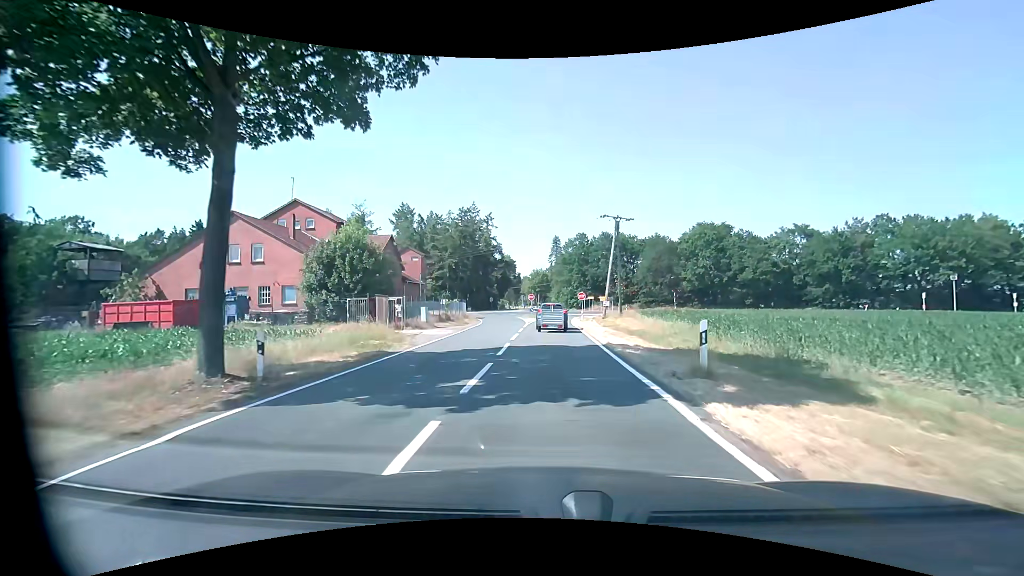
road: tertiary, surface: asphalt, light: Day
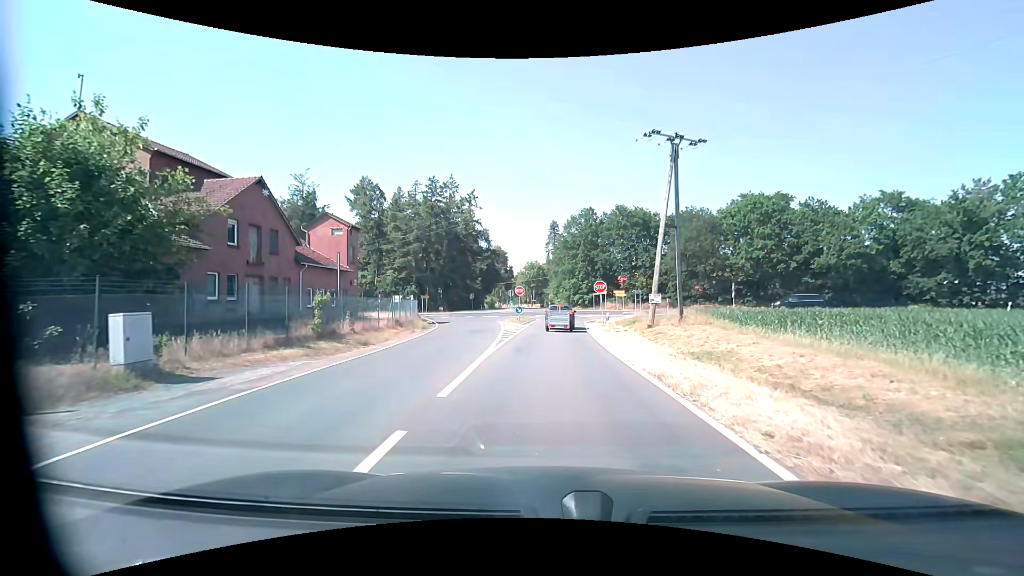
(0.0, +24.0) m; 0°
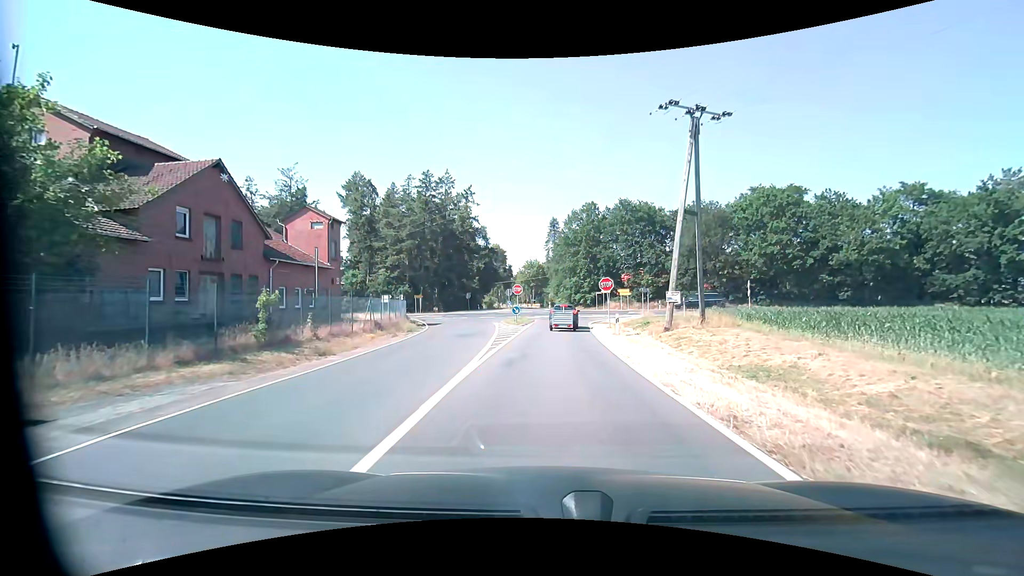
(0.0, +3.8) m; 0°
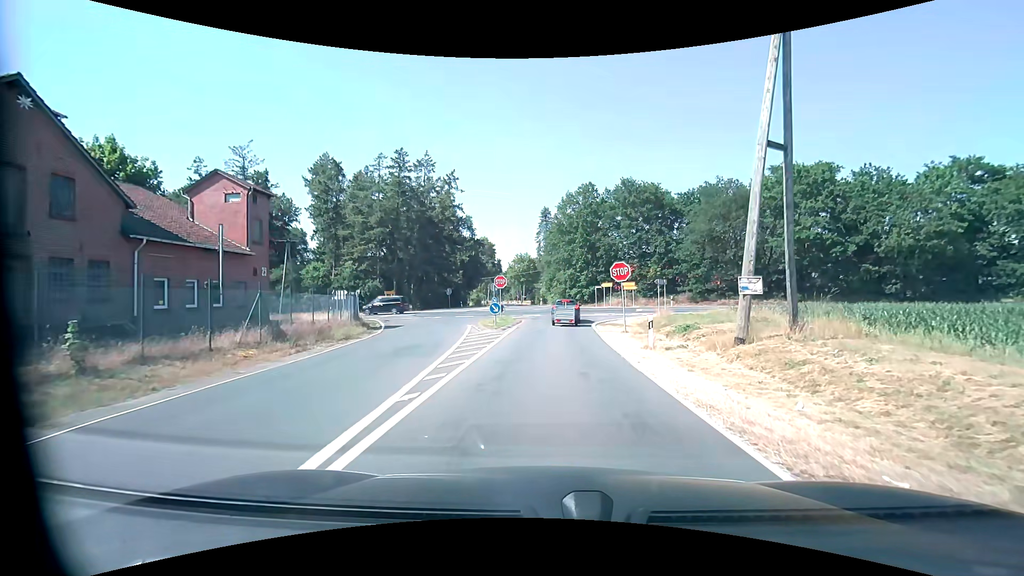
(0.0, +9.5) m; 0°
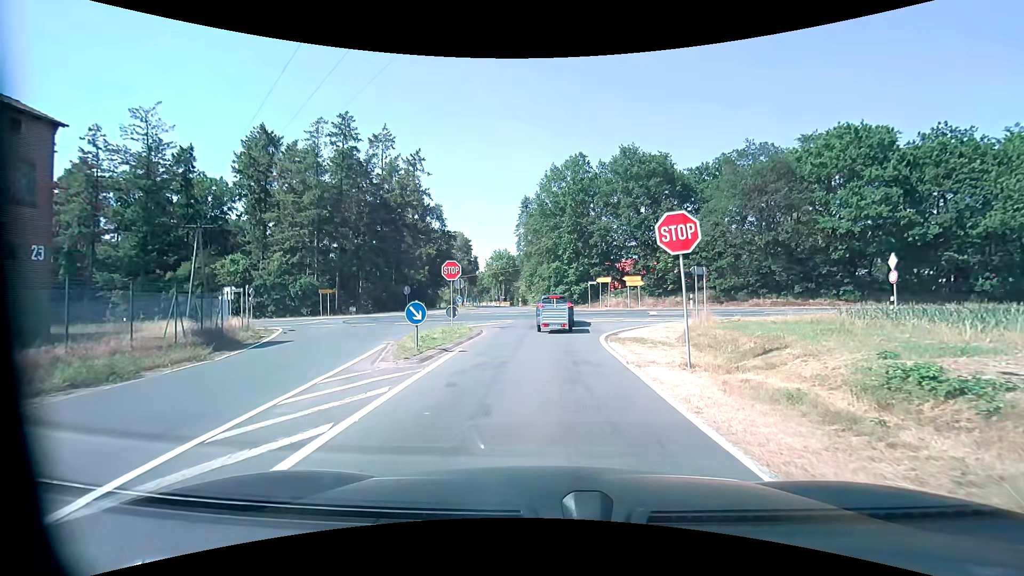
(+0.3, +13.0) m; +3°
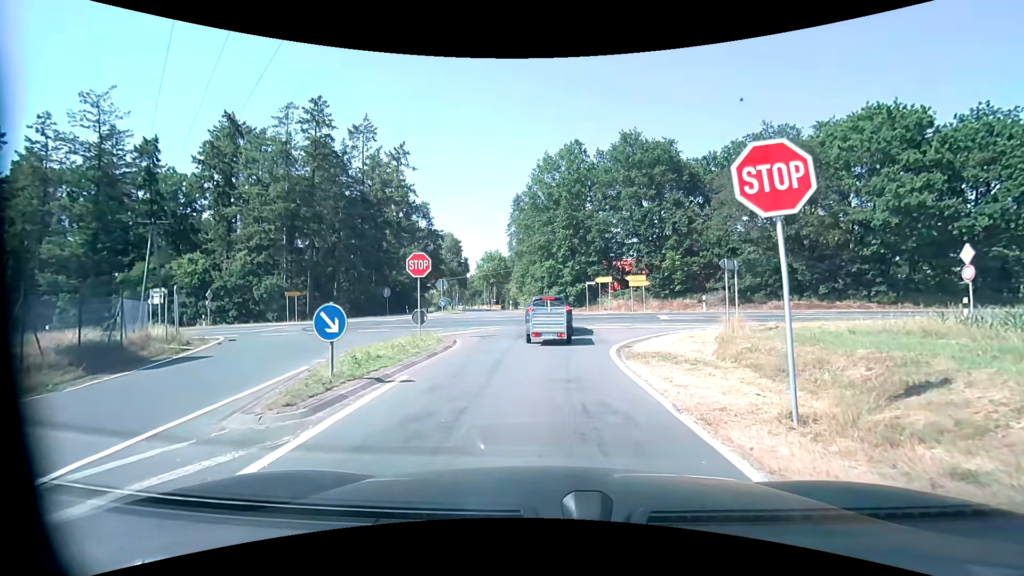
(0.0, +4.8) m; 0°
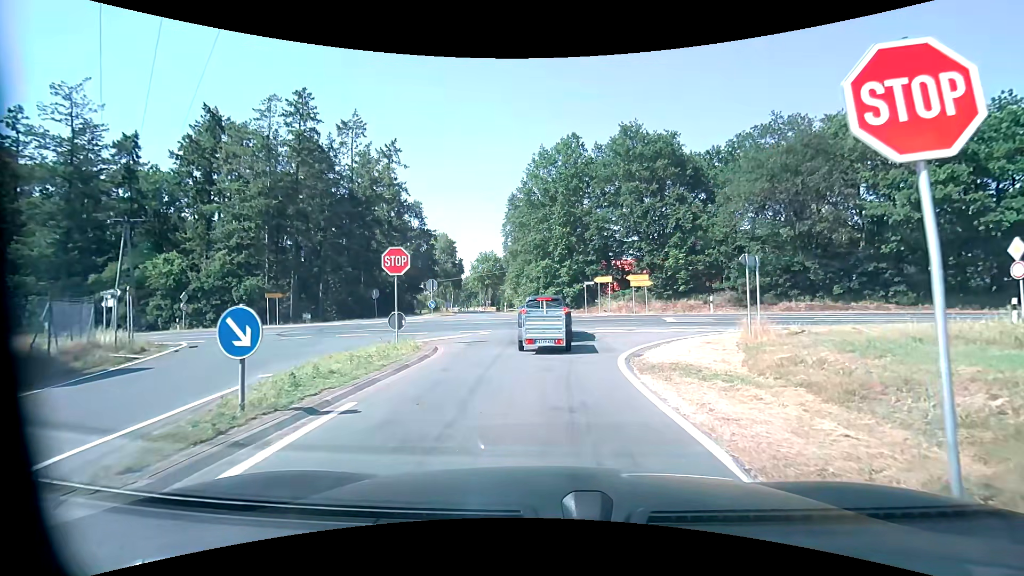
(0.0, +2.4) m; +1°
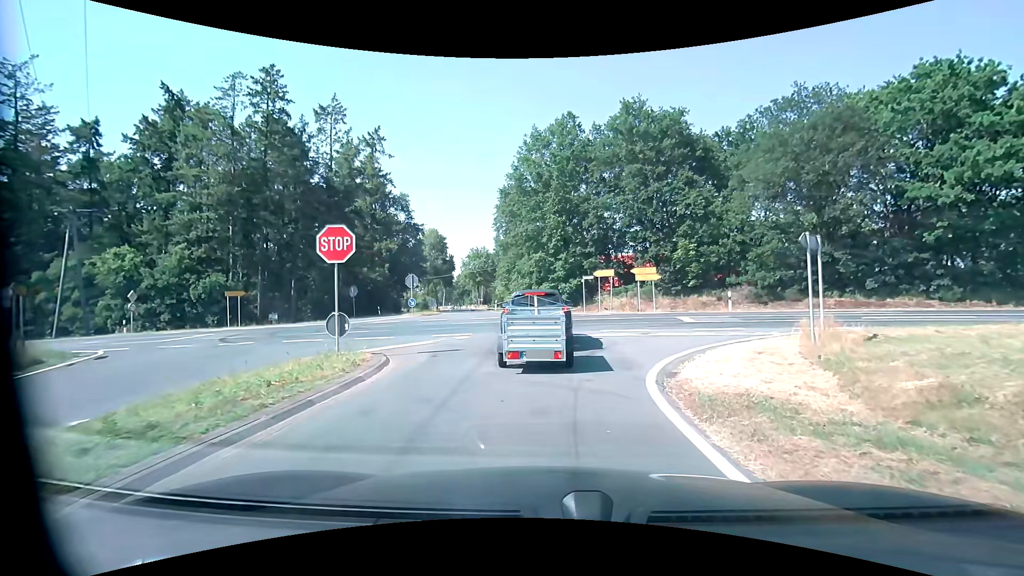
(0.0, +4.1) m; +1°
